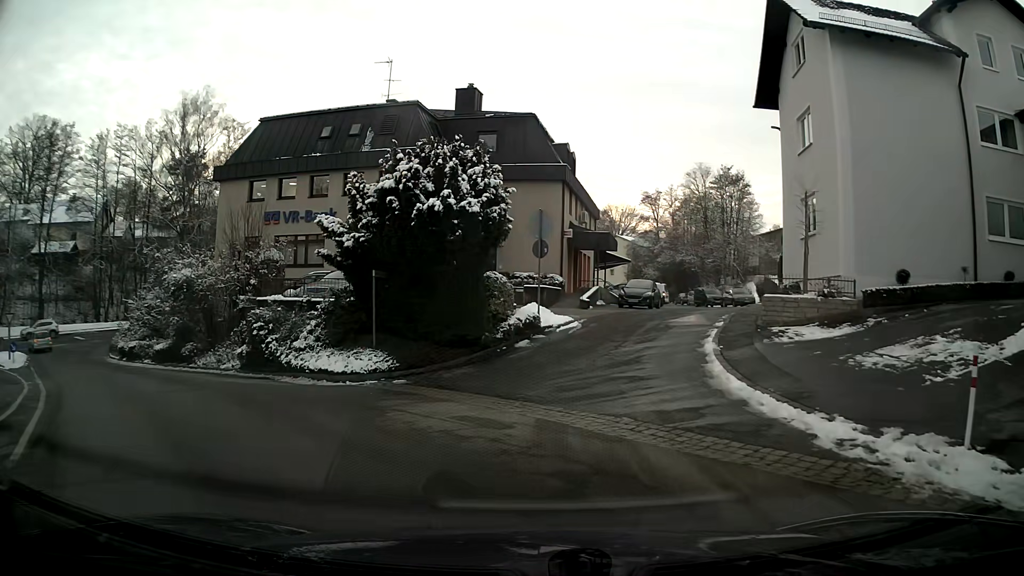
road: unclassified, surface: asphalt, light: Day
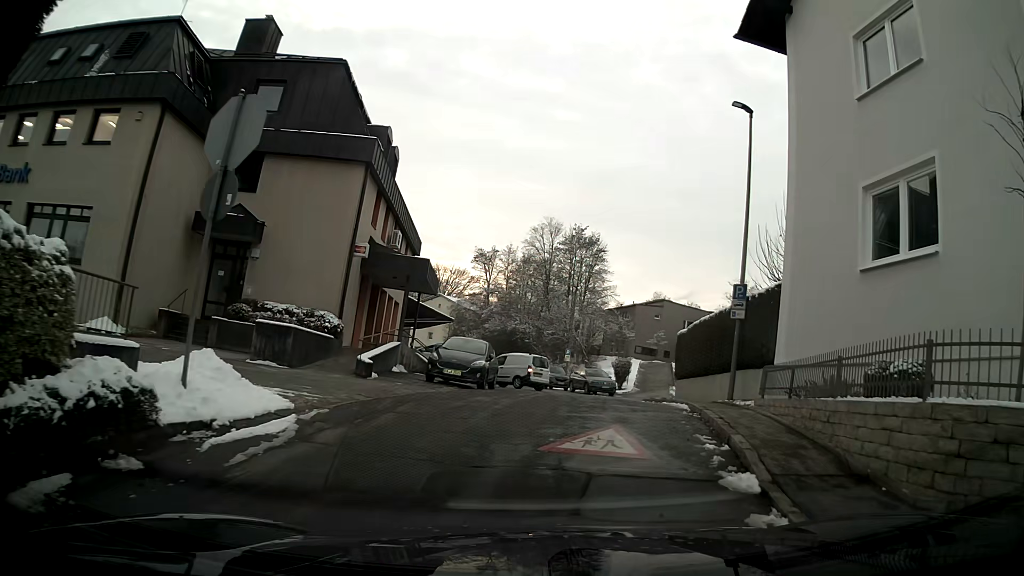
(+1.8, +14.1) m; +16°
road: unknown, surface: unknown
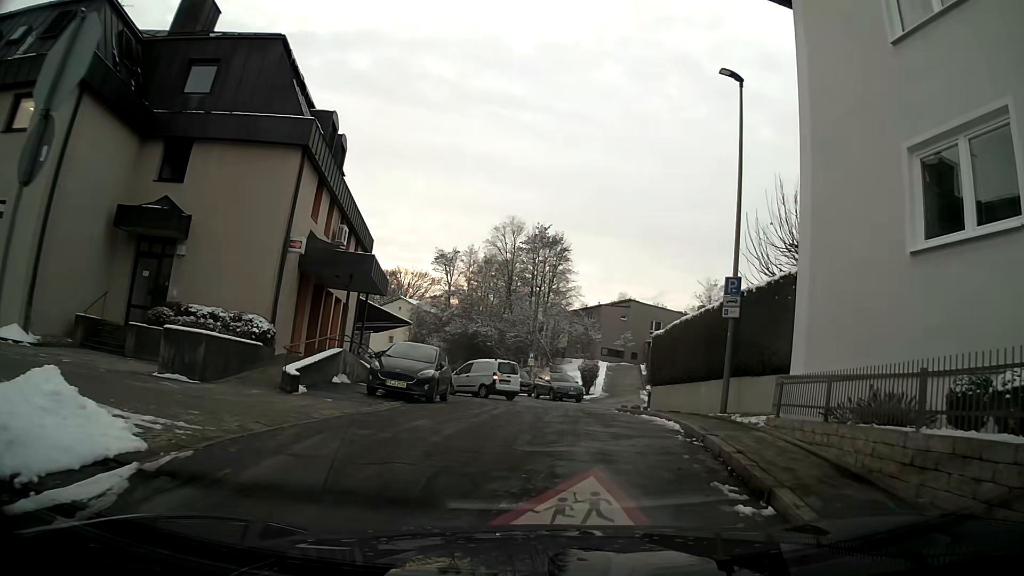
(0.0, +2.7) m; +1°
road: residential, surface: asphalt
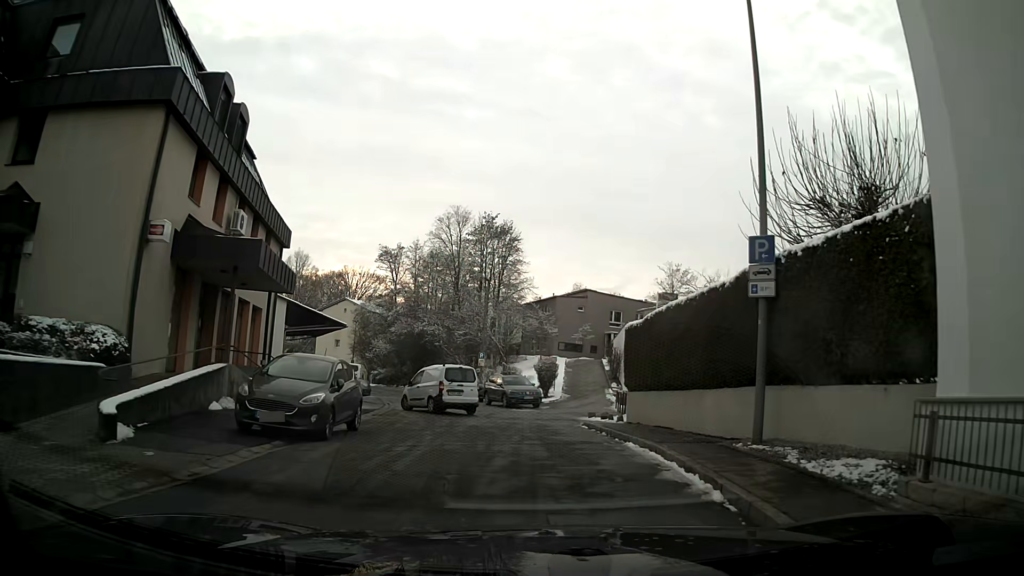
(+0.2, +5.2) m; +4°
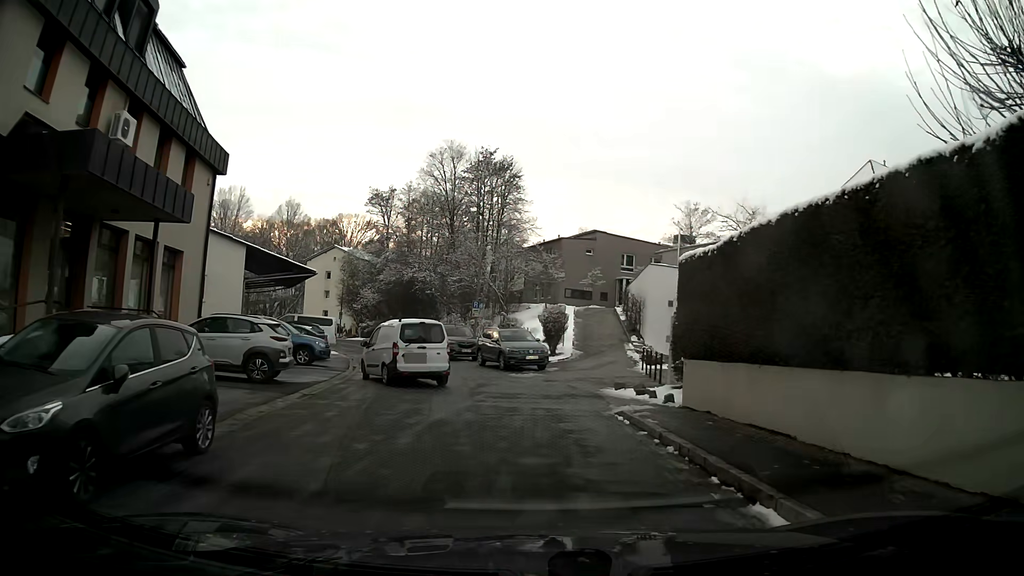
(+0.1, +7.0) m; +1°
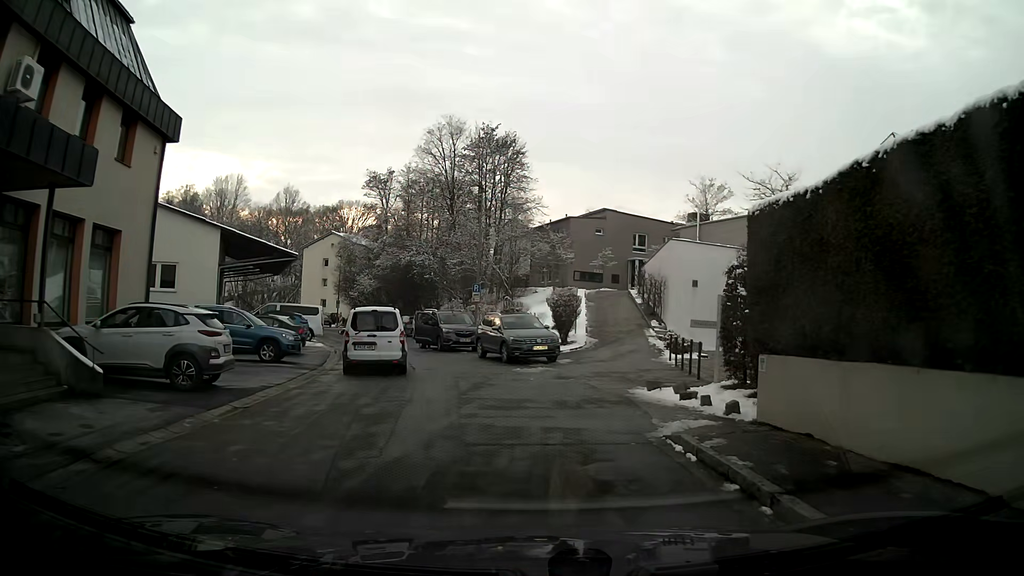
(0.0, +4.1) m; -2°
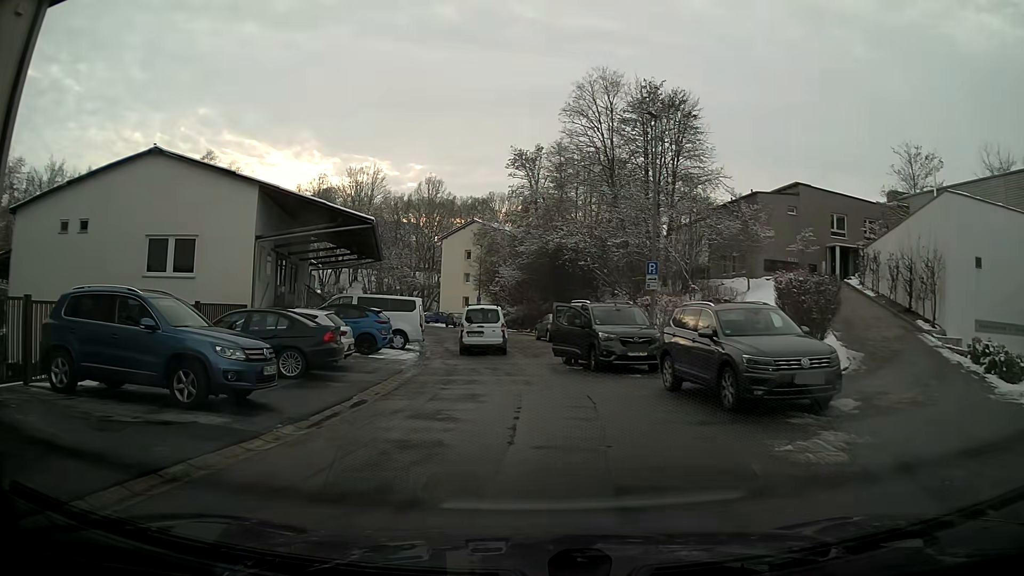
(-1.2, +12.3) m; -15°
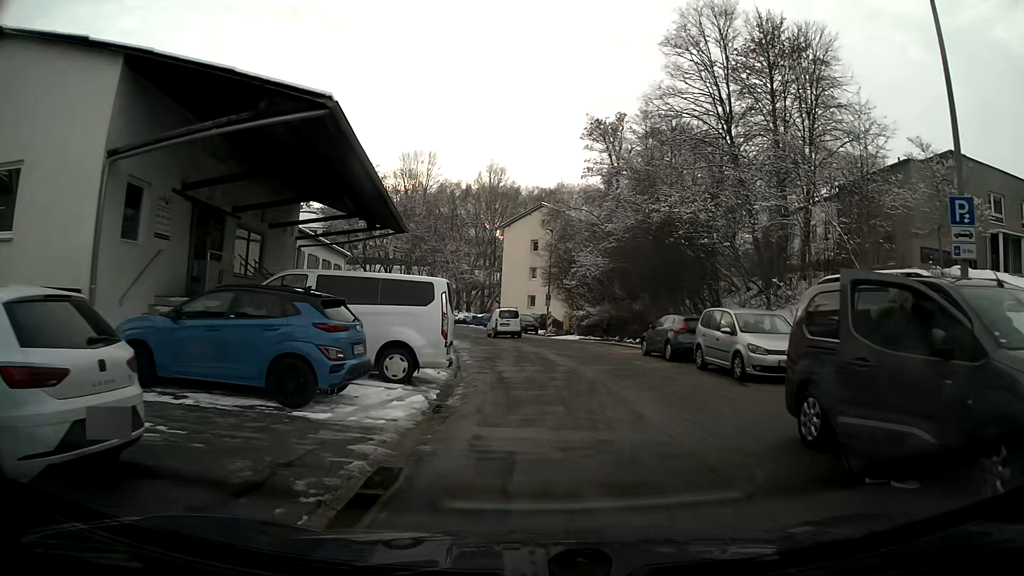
(-0.9, +13.1) m; -3°
(+1, +10) (+1, +20) (0, +30) (-2, +40) (-4, +50) (-7, +59) (-11, +68) (-15, +77) (-21, +85) (-31, +85) m
